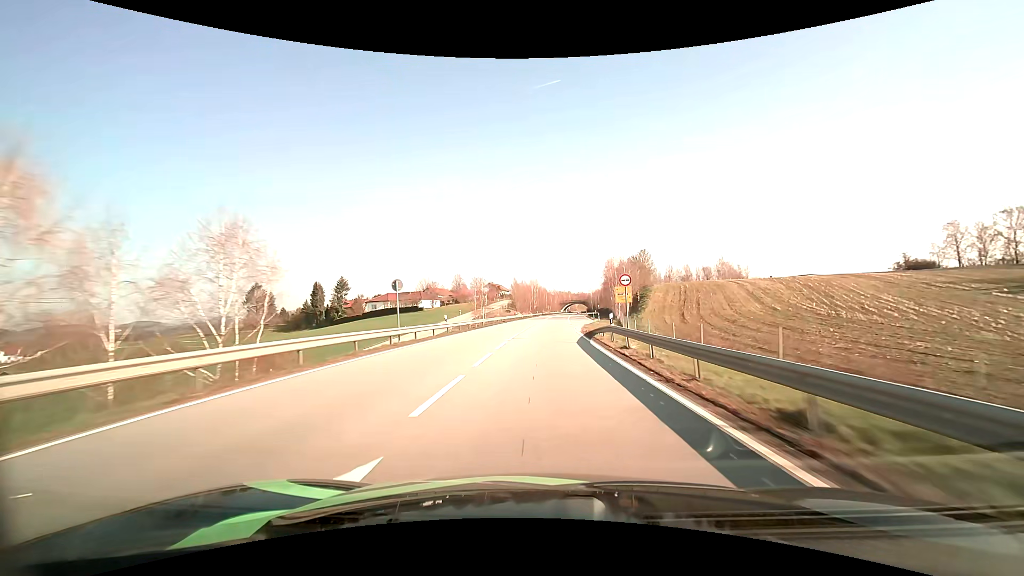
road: primary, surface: asphalt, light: Day
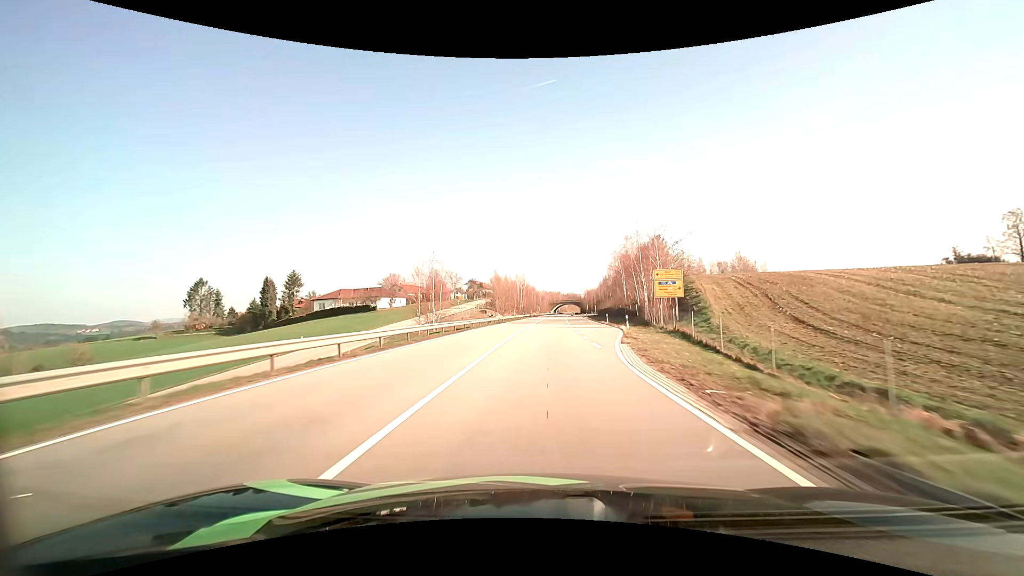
(+0.4, +29.3) m; +1°
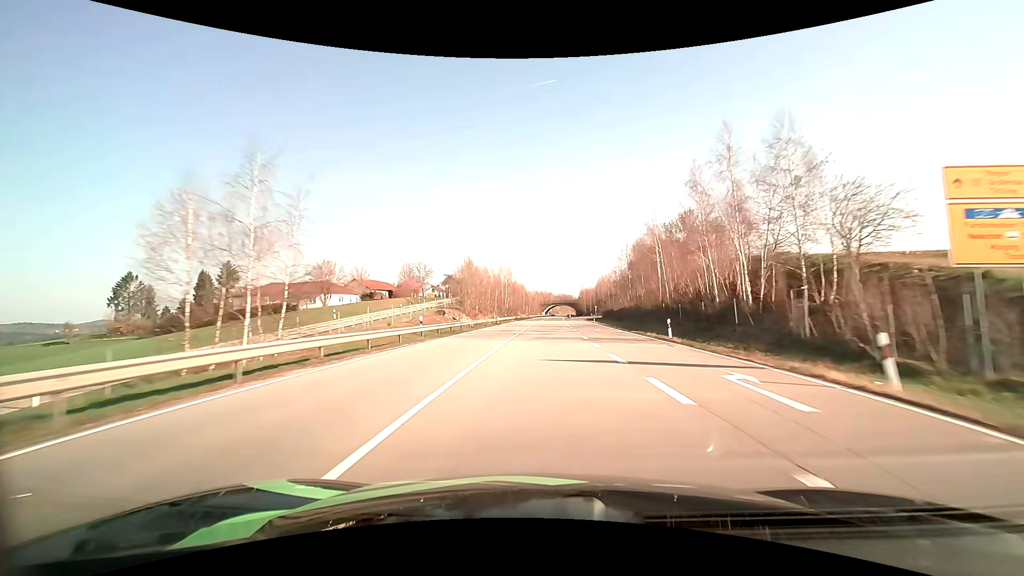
(+0.2, +29.6) m; +1°
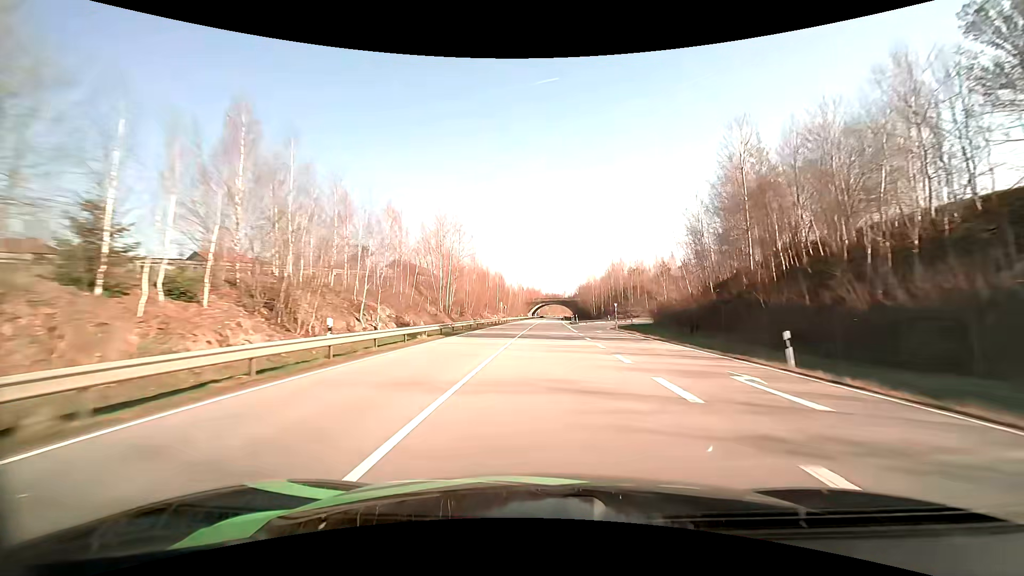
(+0.9, +60.1) m; +1°
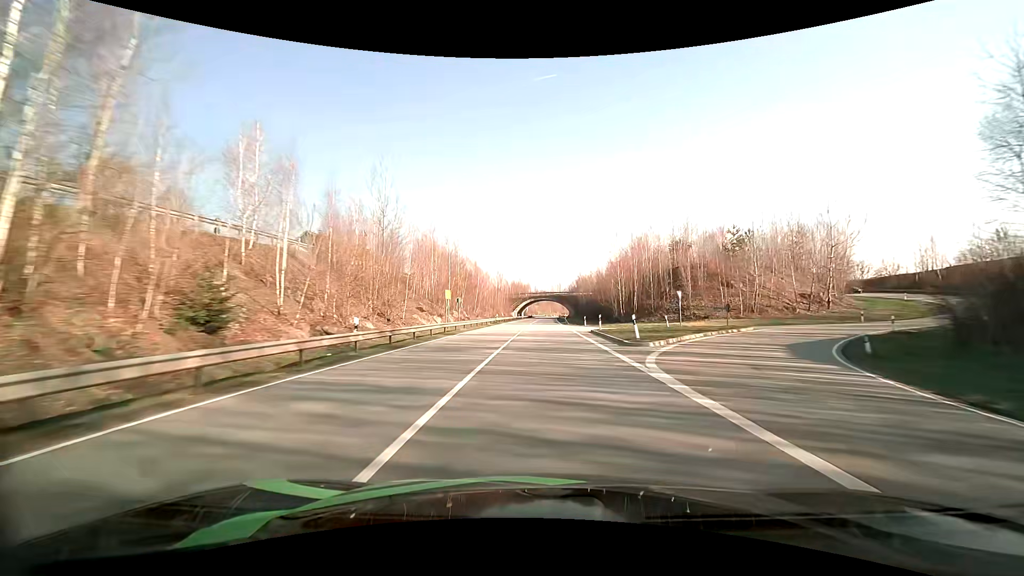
(+0.4, +45.8) m; +1°
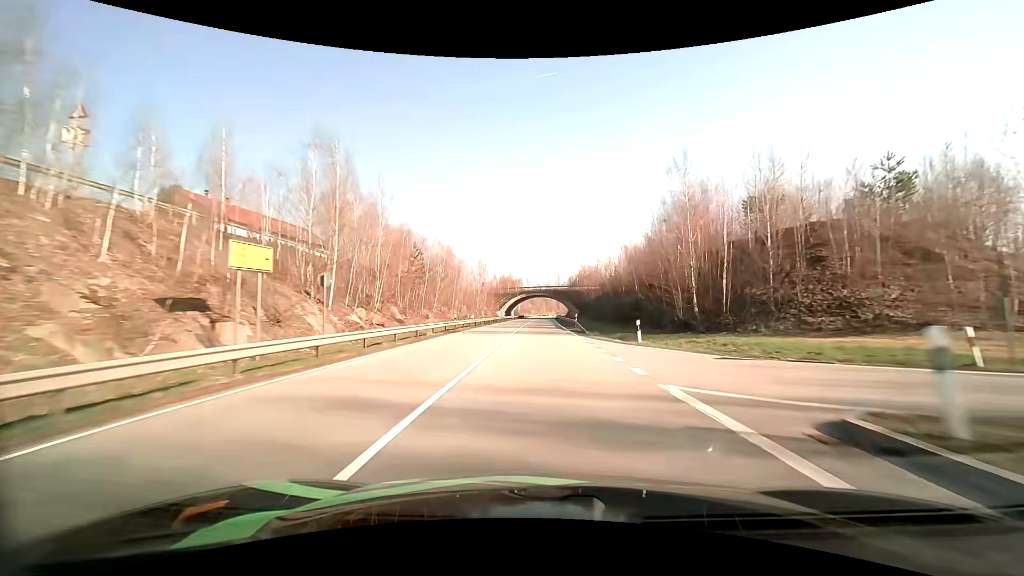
(+0.2, +30.6) m; +1°
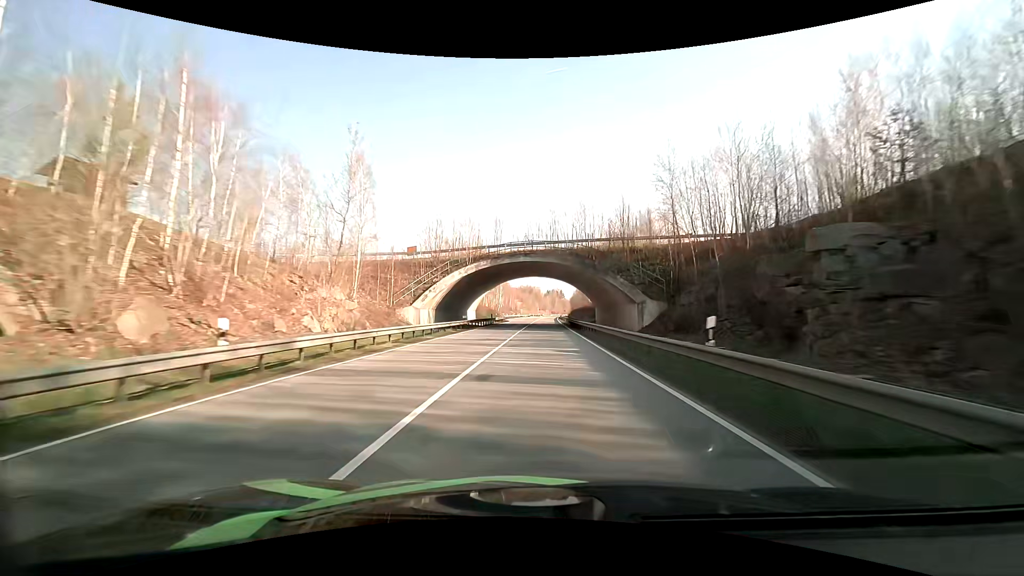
(+0.1, +77.1) m; +1°
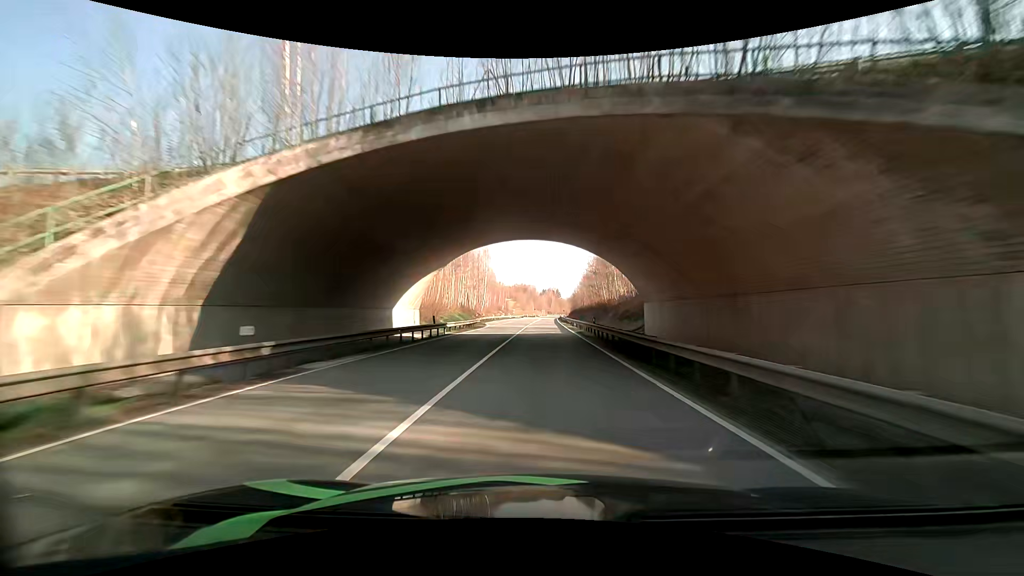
(+0.1, +31.1) m; 0°
(0, +10) (0, +20) (0, +30) (0, +40) (0, +50) (+1, +60) (+1, +70) (+1, +80) (+1, +90) (+1, +100) m
